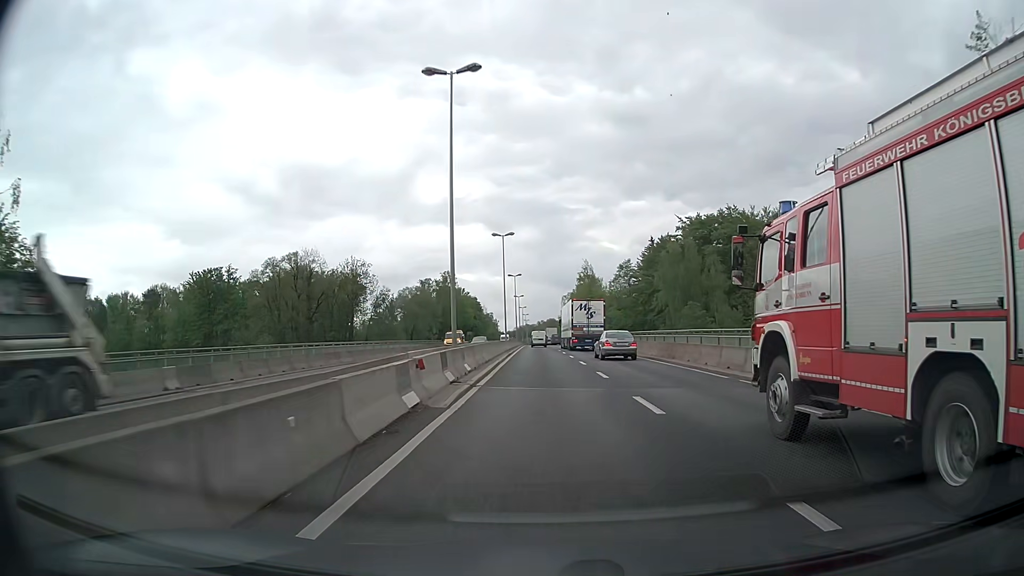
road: trunk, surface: asphalt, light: Day
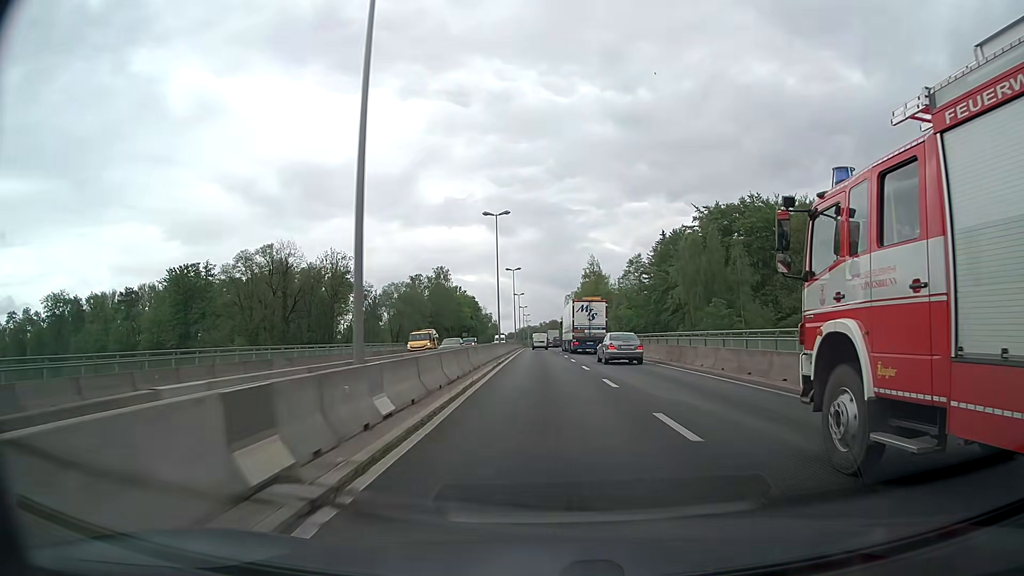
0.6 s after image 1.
(0.0, +11.7) m; 0°
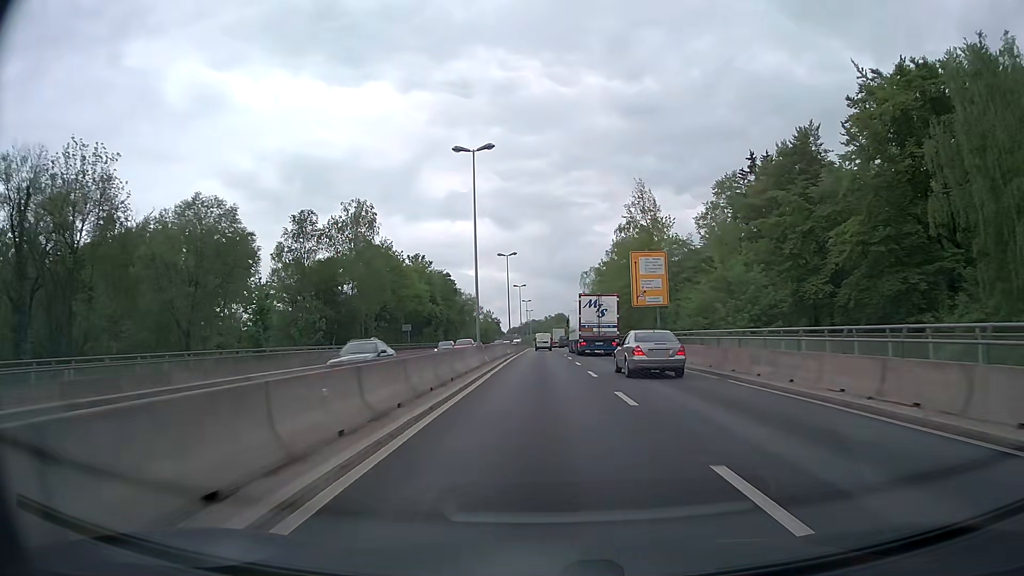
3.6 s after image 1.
(-0.7, +58.3) m; -1°
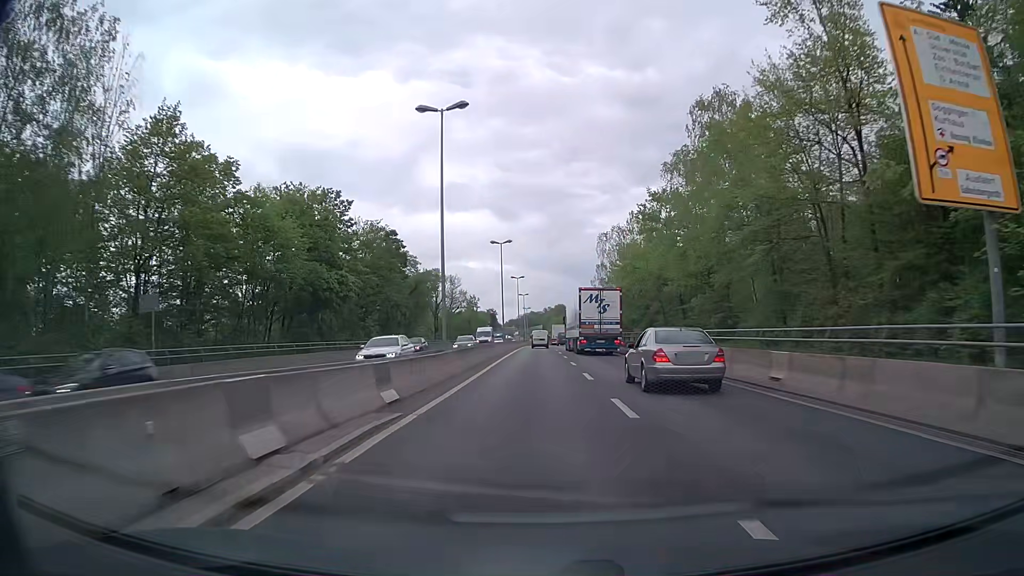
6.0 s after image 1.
(+0.1, +46.3) m; 0°
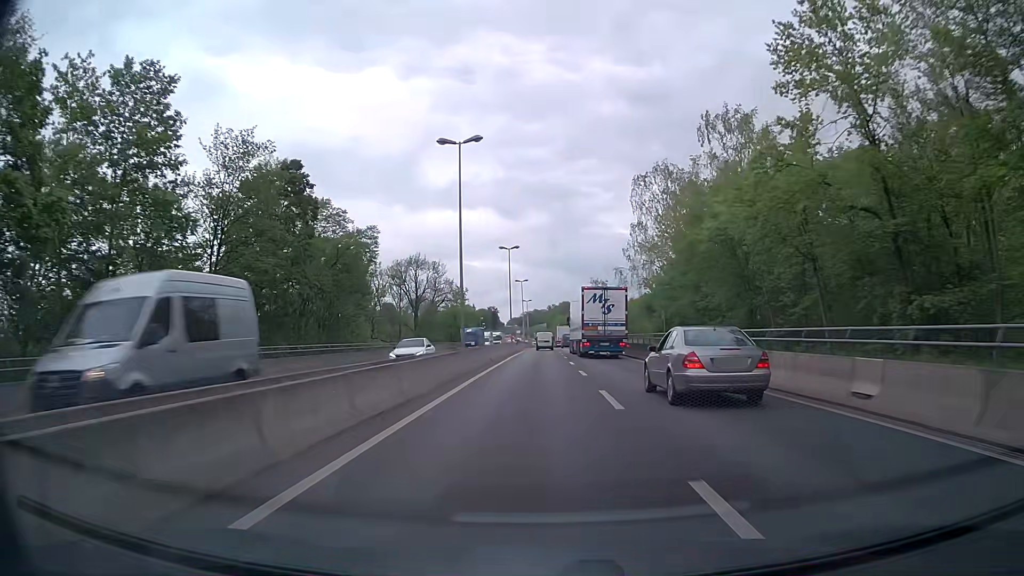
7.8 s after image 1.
(-0.2, +34.6) m; -1°
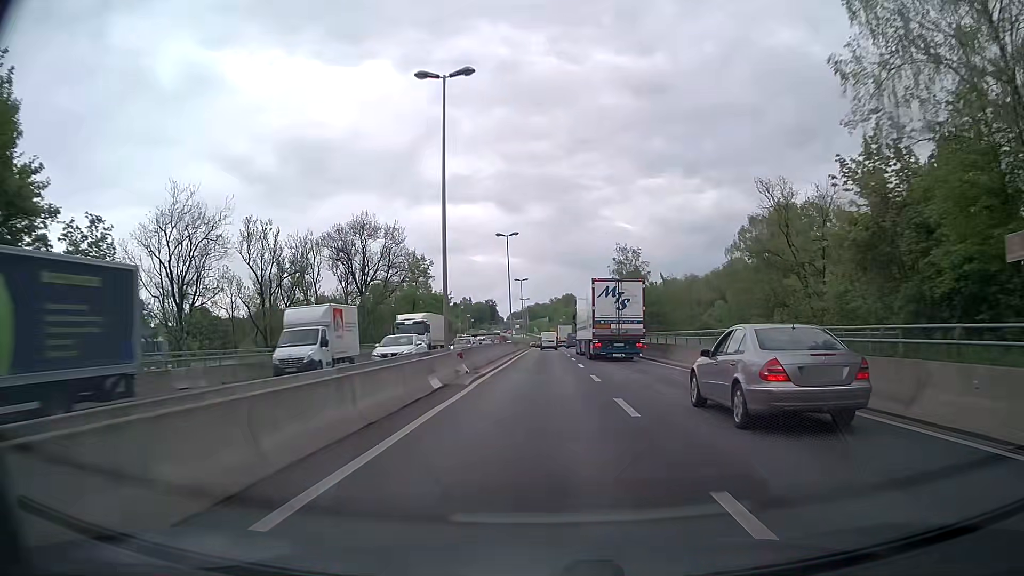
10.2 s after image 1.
(0.0, +46.3) m; 0°
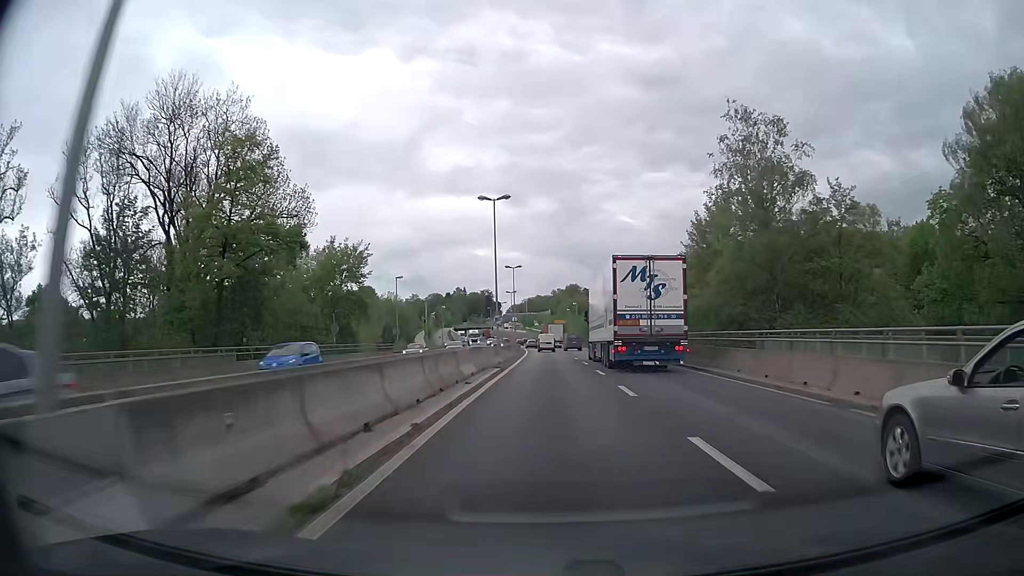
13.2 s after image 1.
(-0.2, +58.2) m; 0°
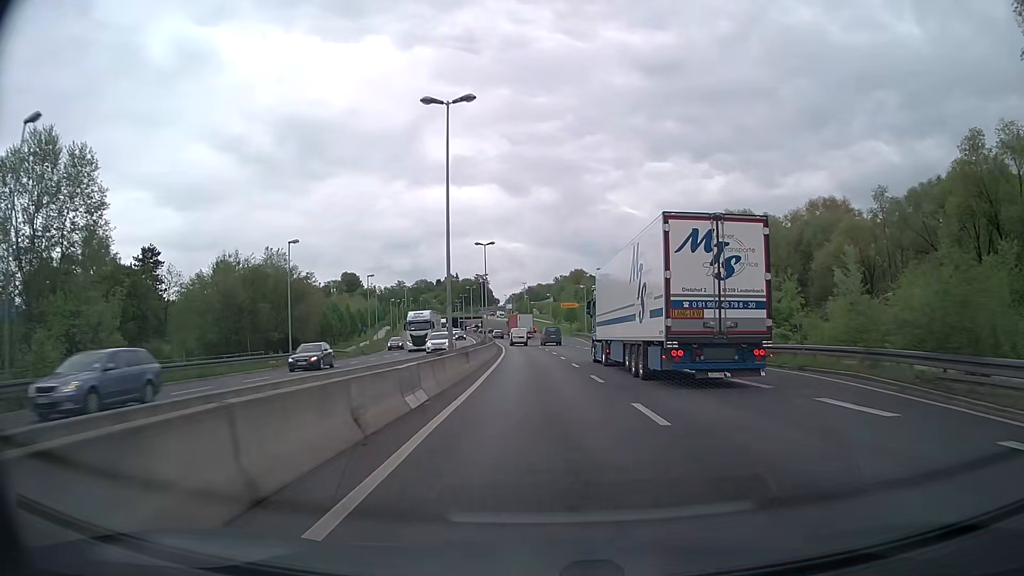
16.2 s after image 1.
(-0.1, +58.2) m; 0°
(0, +10) (0, +20) (0, +30) (-1, +40) (-1, +50) (-2, +60) (-2, +70) (-3, +80) (-4, +90) (-5, +100) m
